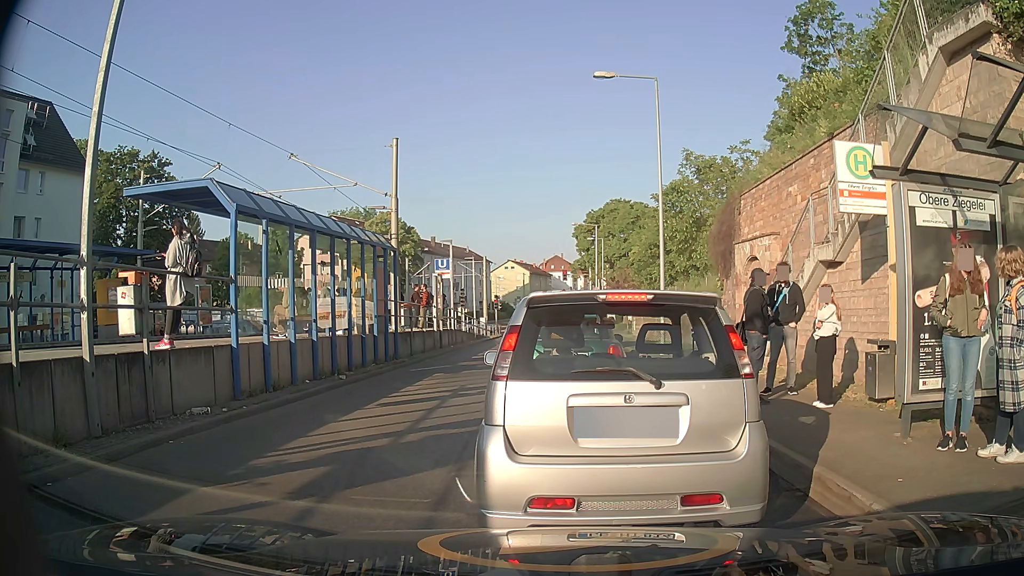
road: secondary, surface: asphalt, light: Day
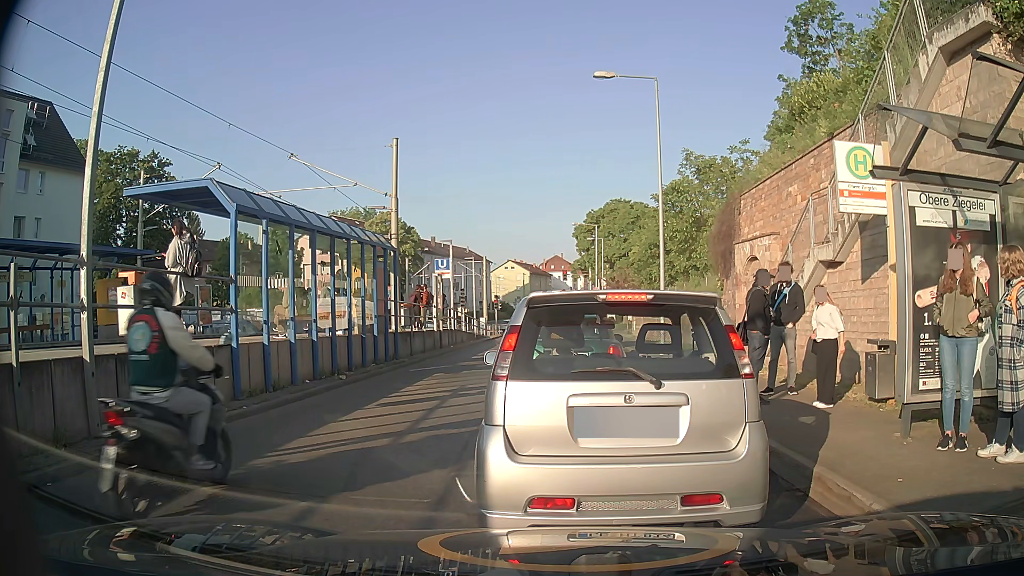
(0.0, 0.0) m; 0°
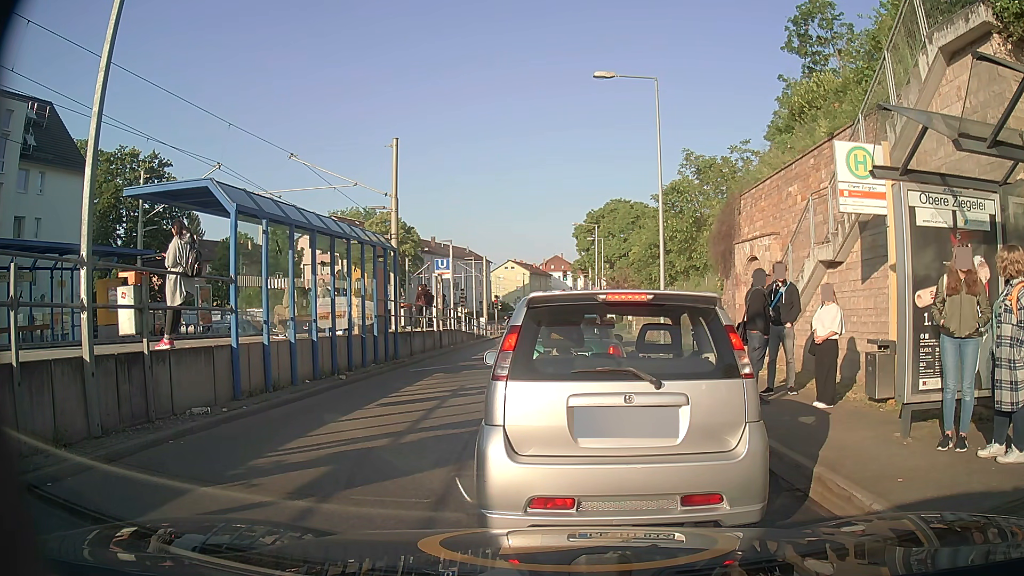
(0.0, 0.0) m; 0°
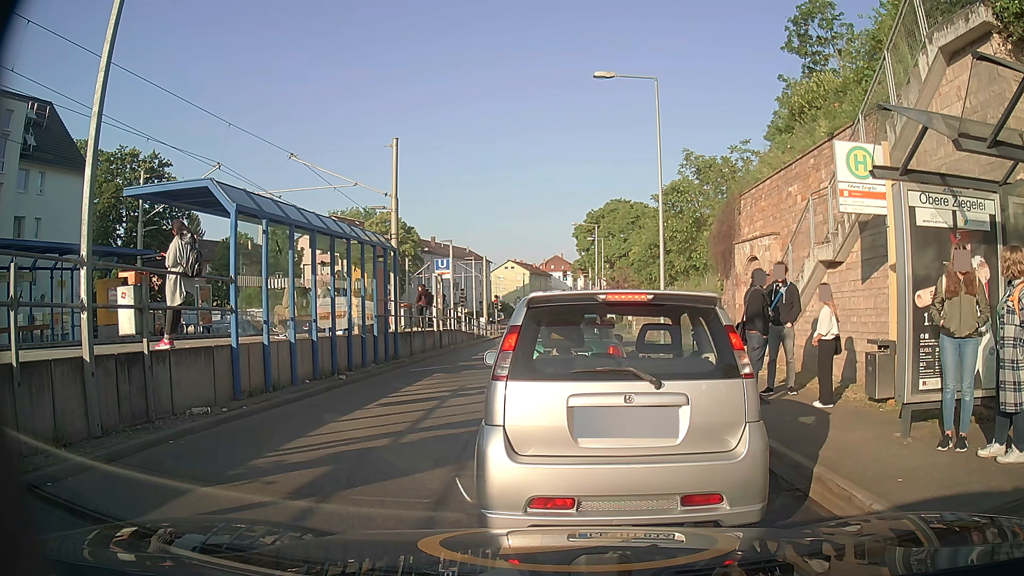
(0.0, 0.0) m; 0°
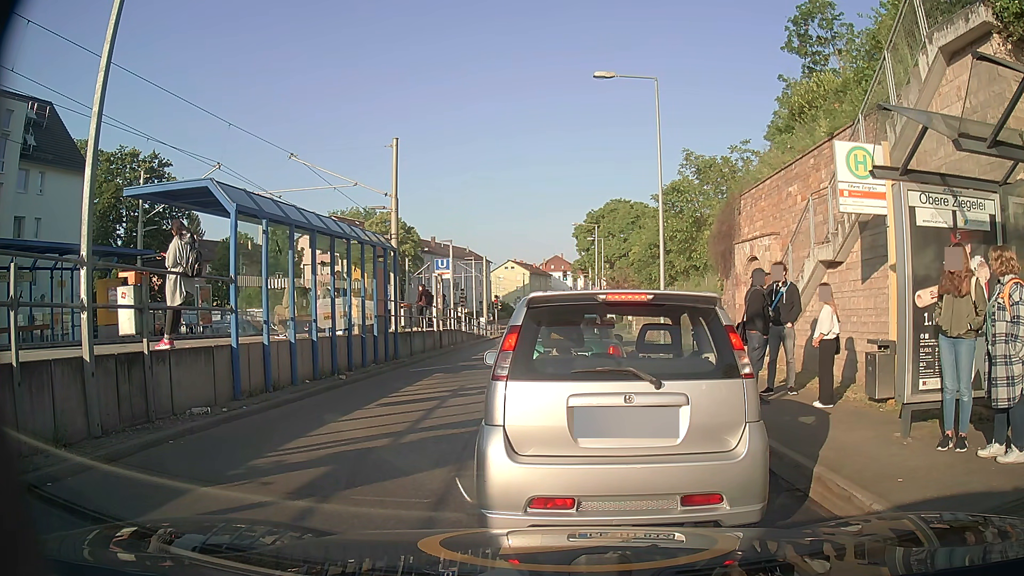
(0.0, 0.0) m; 0°
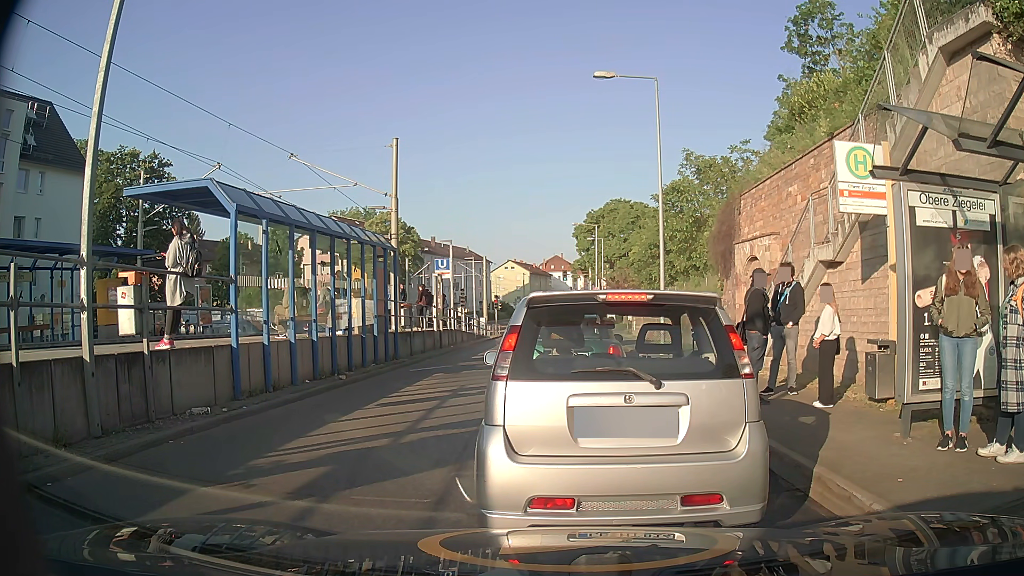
(0.0, 0.0) m; 0°
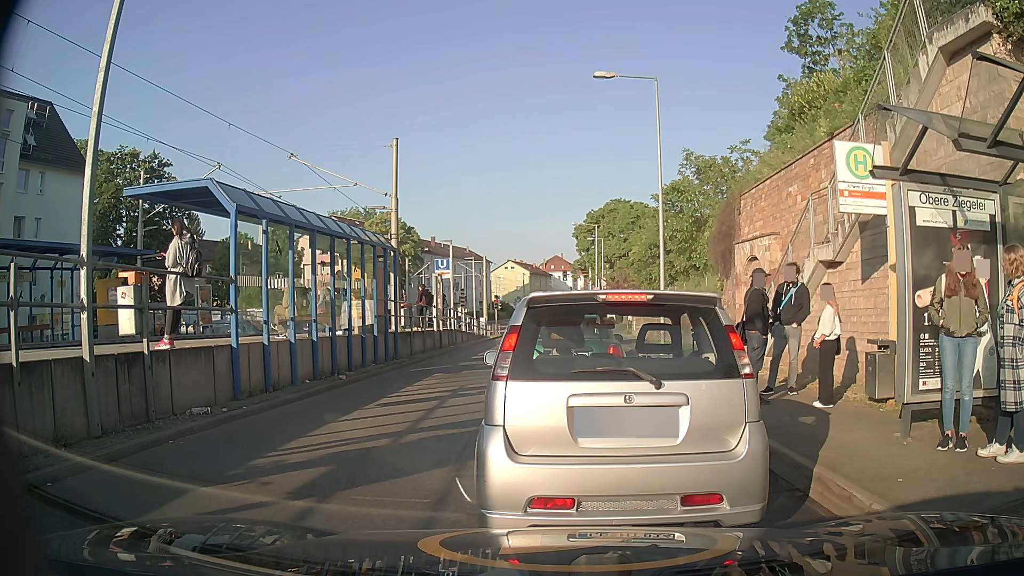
(0.0, 0.0) m; 0°
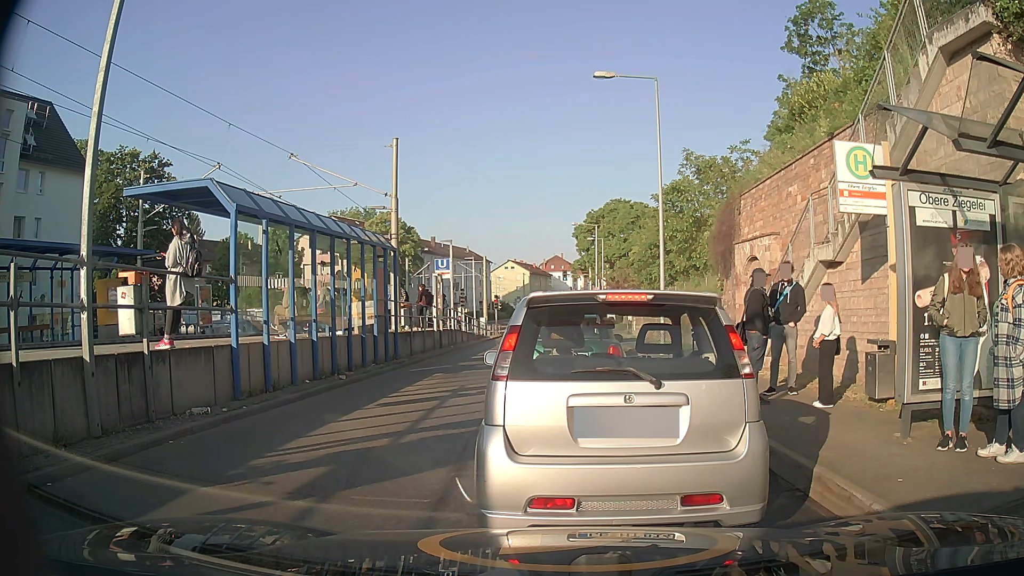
(0.0, 0.0) m; 0°
(0, +10) (0, +20) (+1, +30) (+1, +40) (+1, +50) (+1, +60) (0, +70) (0, +80) (-1, +90) (-1, +100) m
